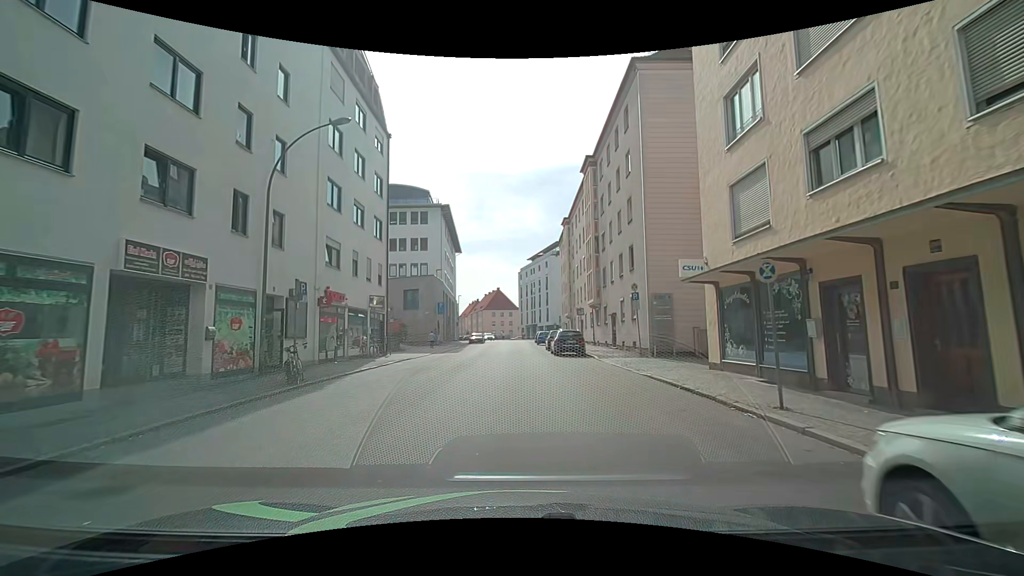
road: tertiary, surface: asphalt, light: Day
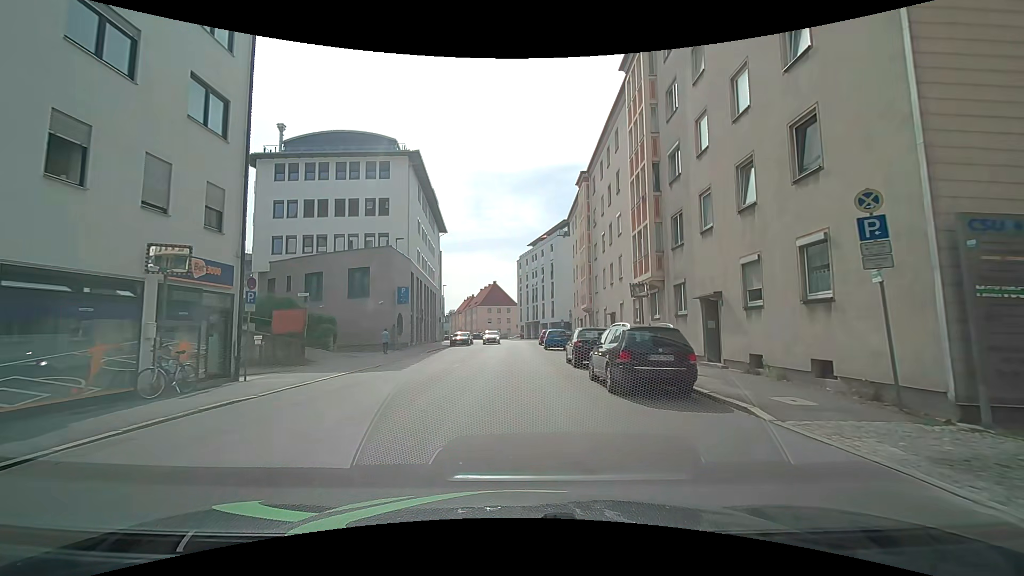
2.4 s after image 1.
(+0.6, +17.3) m; +2°
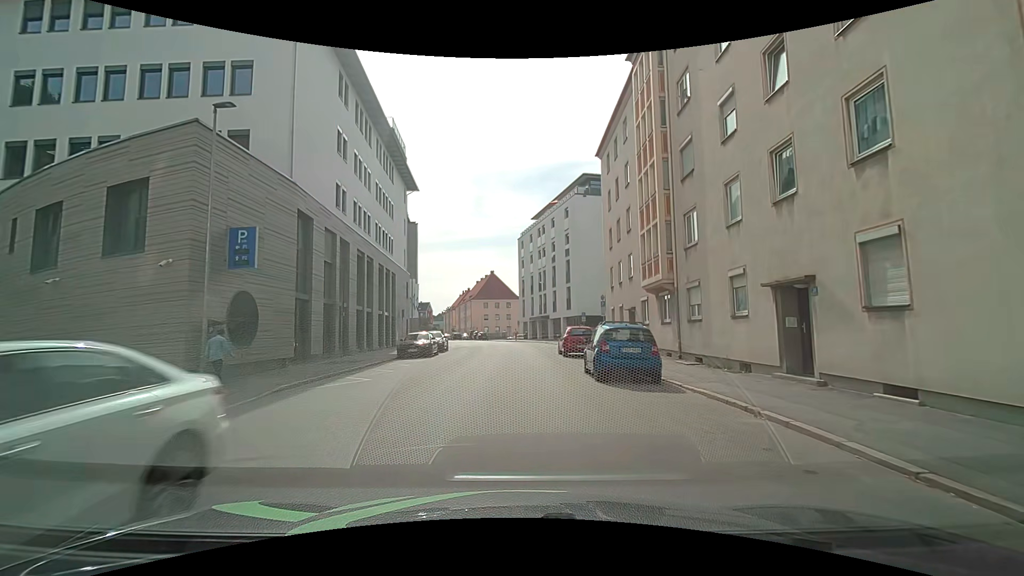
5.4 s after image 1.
(0.0, +22.0) m; 0°
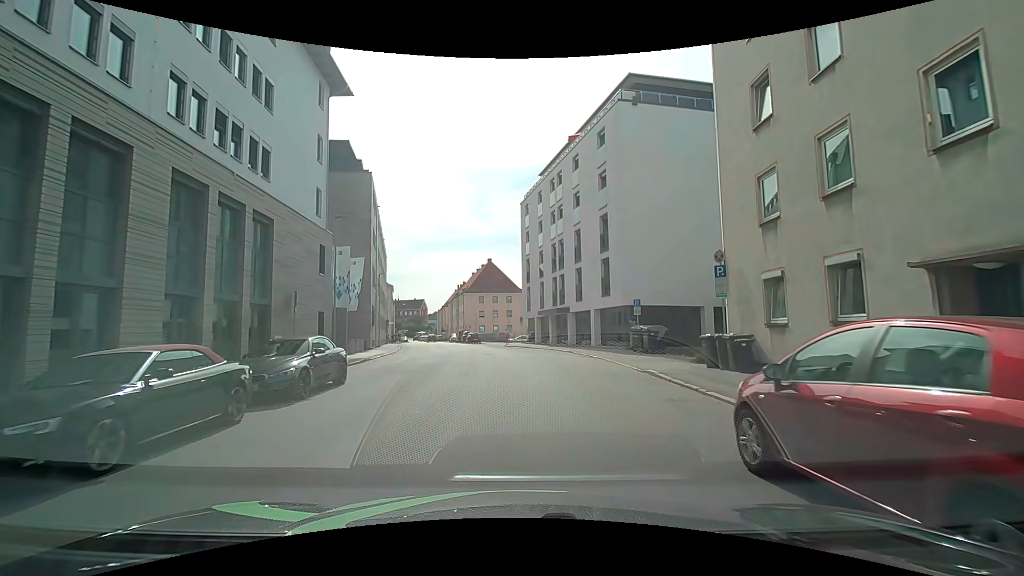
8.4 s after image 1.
(0.0, +21.7) m; 0°
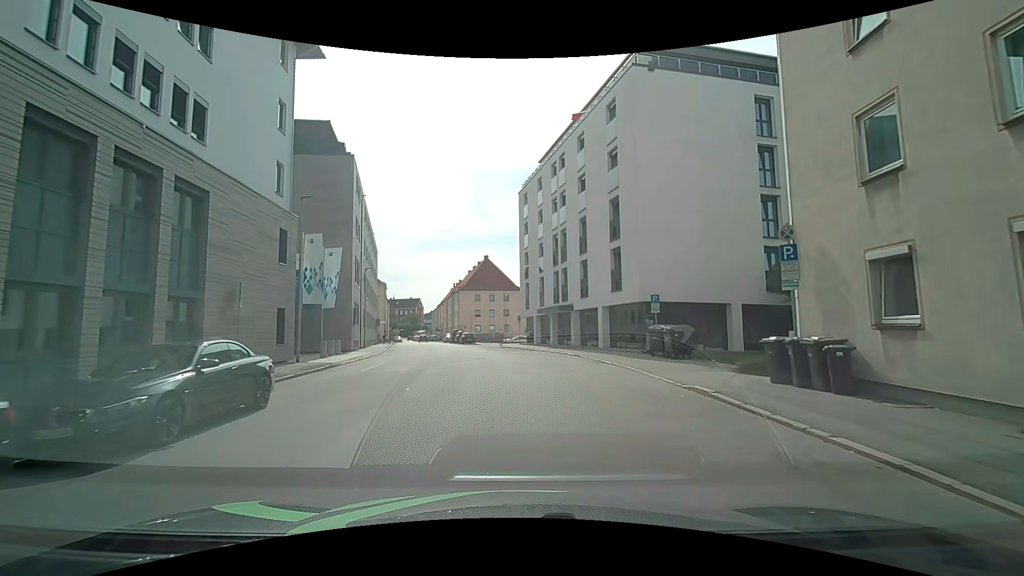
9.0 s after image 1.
(0.0, +4.3) m; +1°
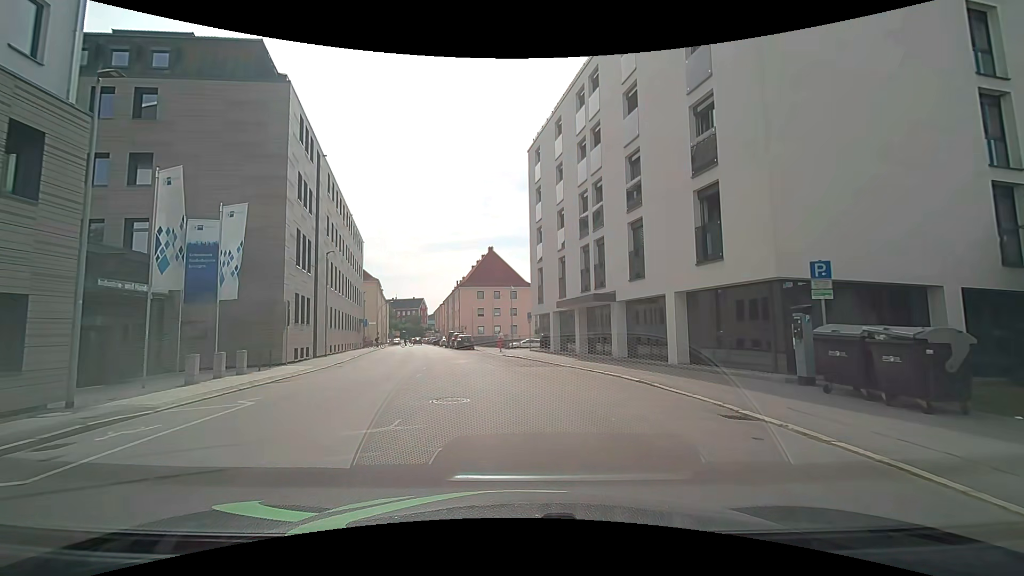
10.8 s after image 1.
(-0.3, +12.6) m; -2°
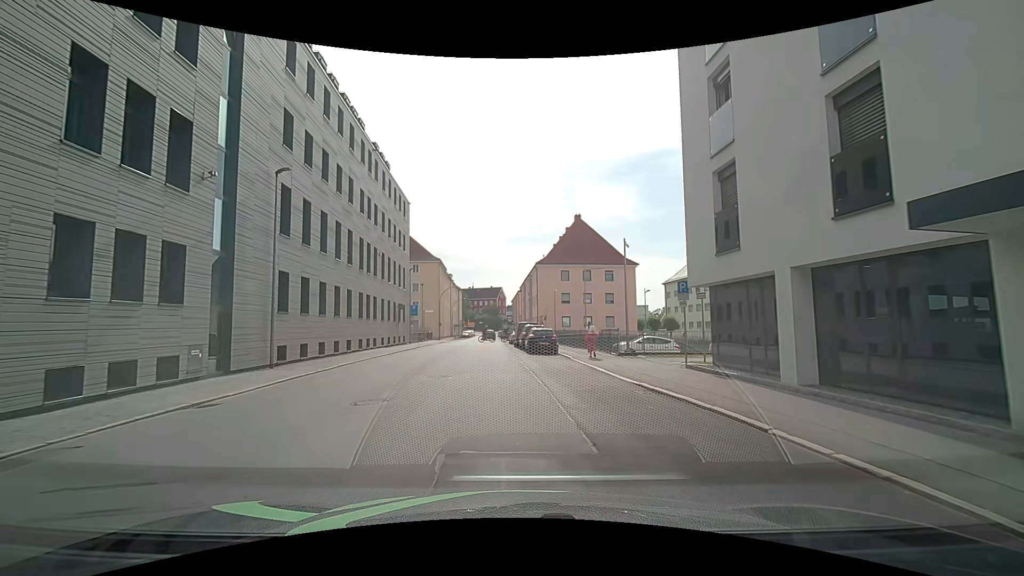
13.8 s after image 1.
(-1.6, +20.4) m; -9°
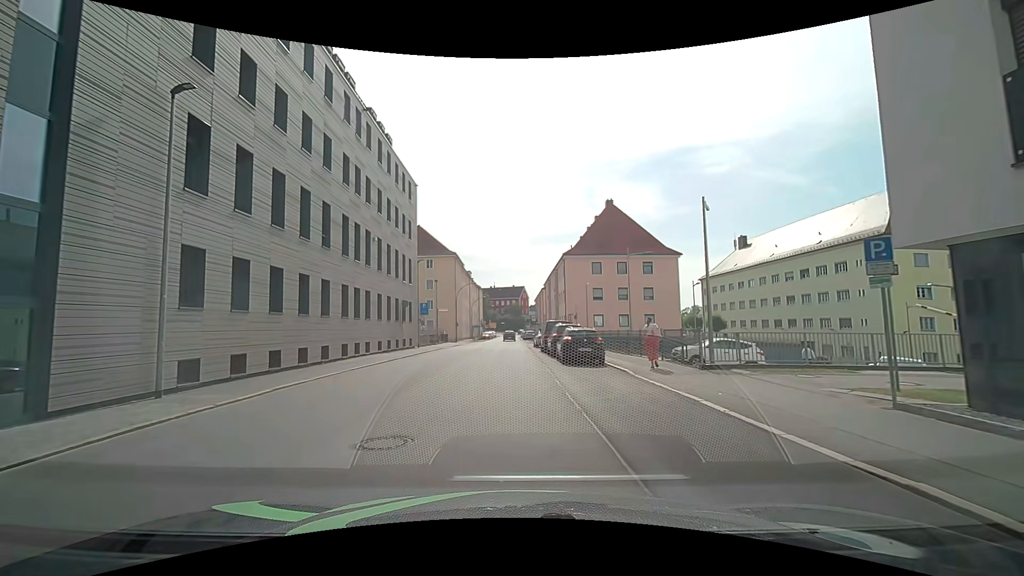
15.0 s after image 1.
(-0.2, +7.9) m; -2°
(0, +10) (-1, +20) (-2, +30) (-2, +40) (-2, +50) (-2, +60) (-3, +70) (-3, +80) (-3, +90) (-3, +100) m
